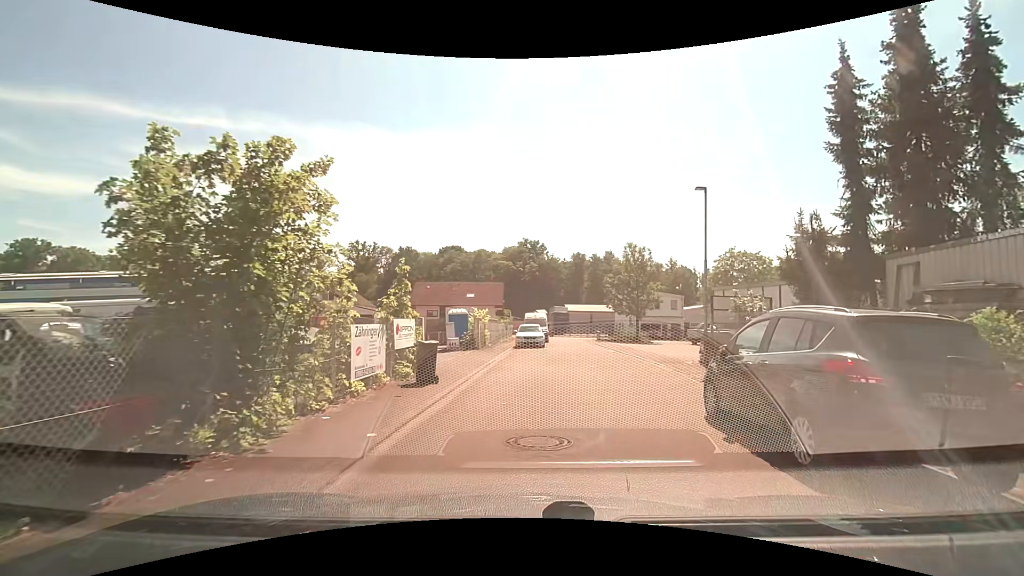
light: Day
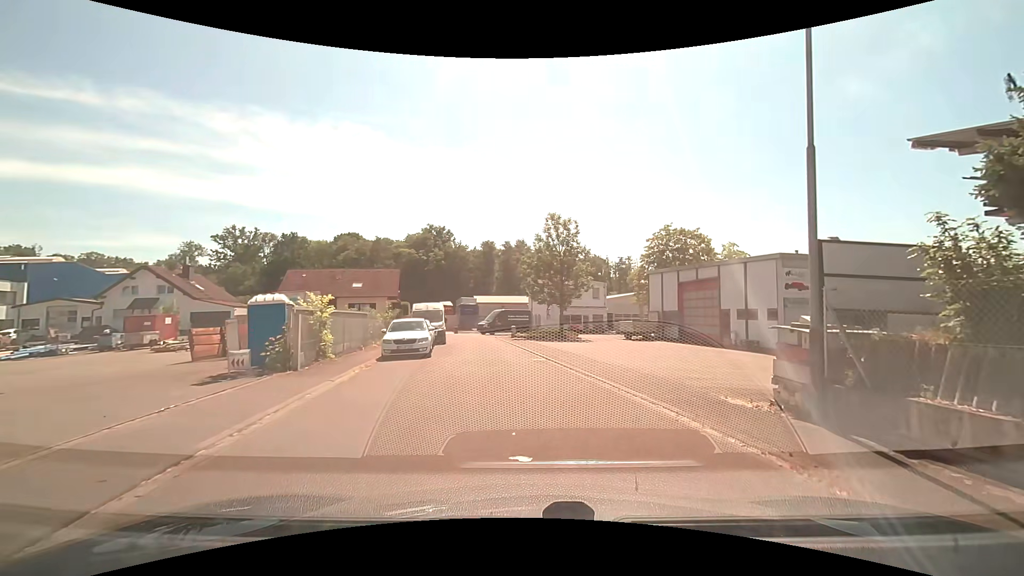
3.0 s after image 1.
(+0.5, +11.9) m; +8°
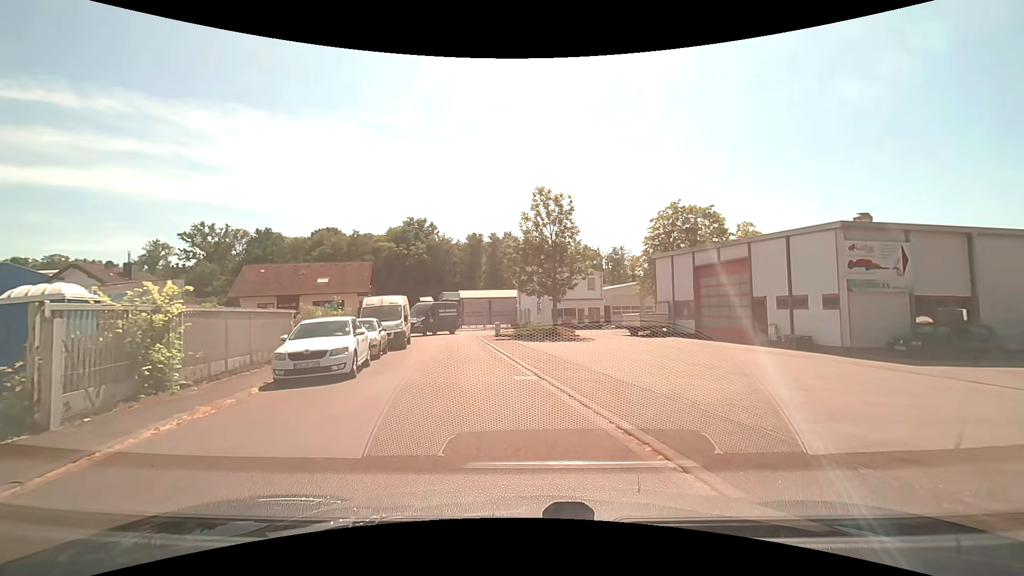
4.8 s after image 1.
(+0.2, +6.6) m; +1°
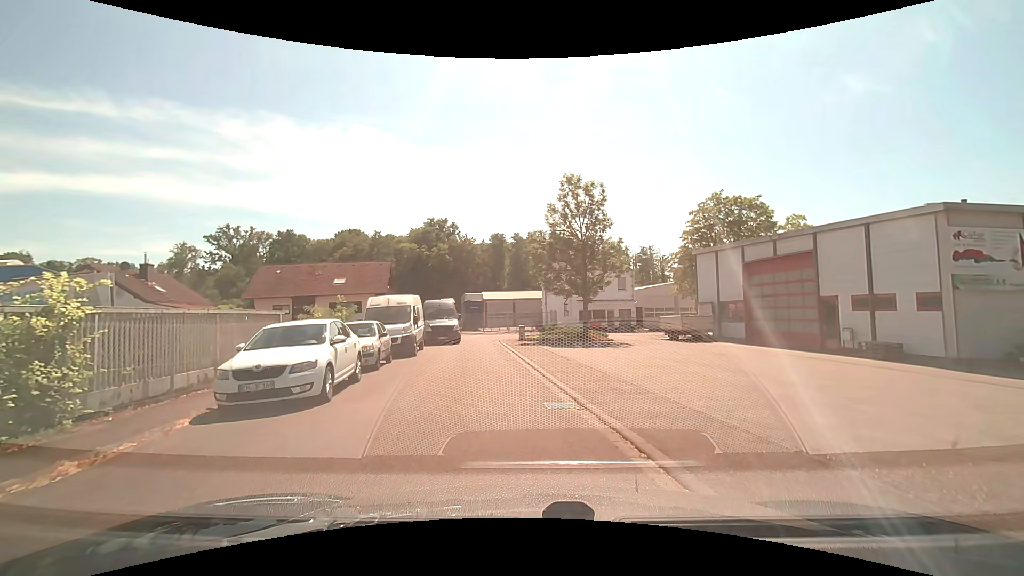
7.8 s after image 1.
(0.0, +3.0) m; -2°
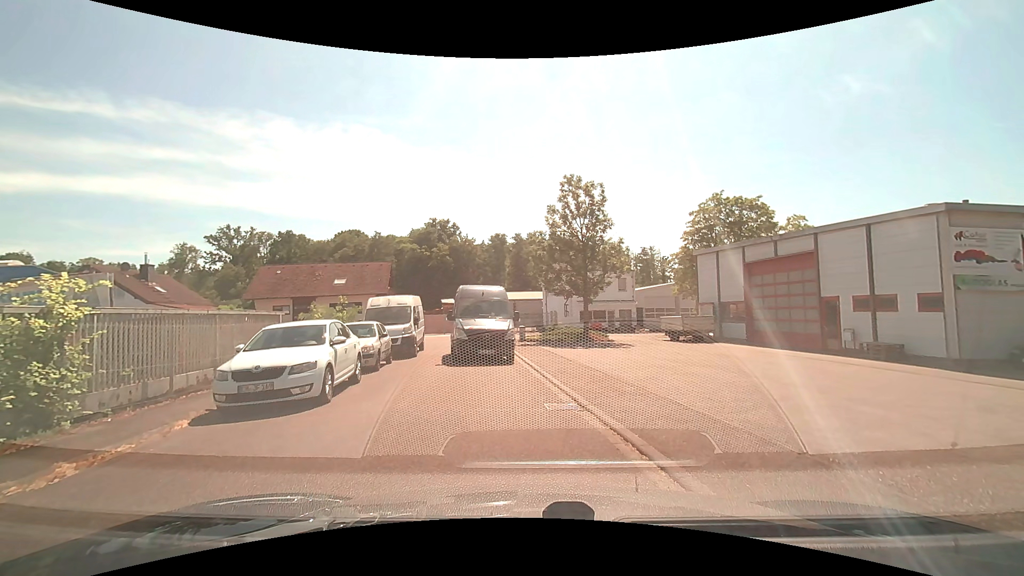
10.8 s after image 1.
(0.0, +0.1) m; 0°
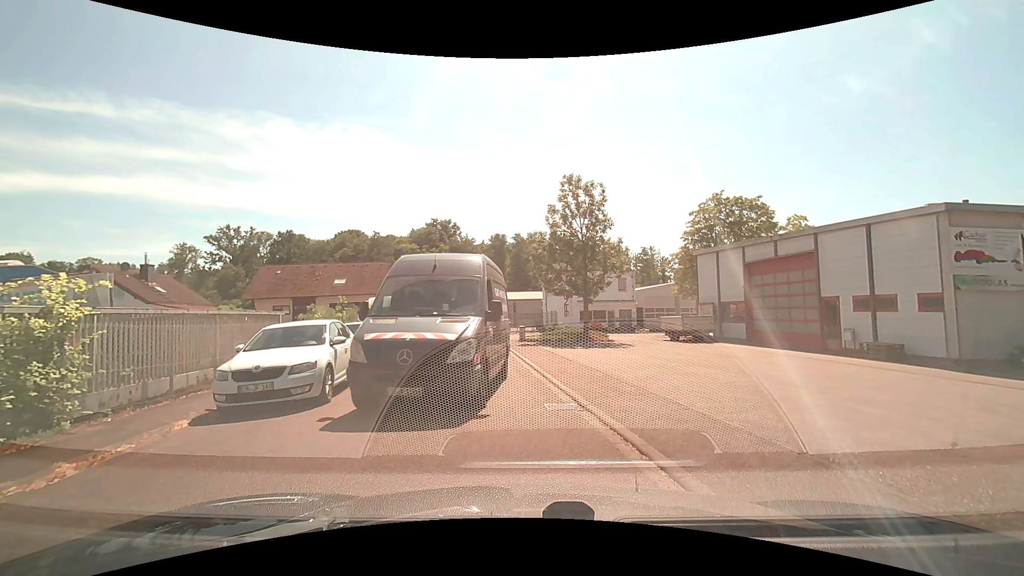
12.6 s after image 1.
(0.0, 0.0) m; 0°
